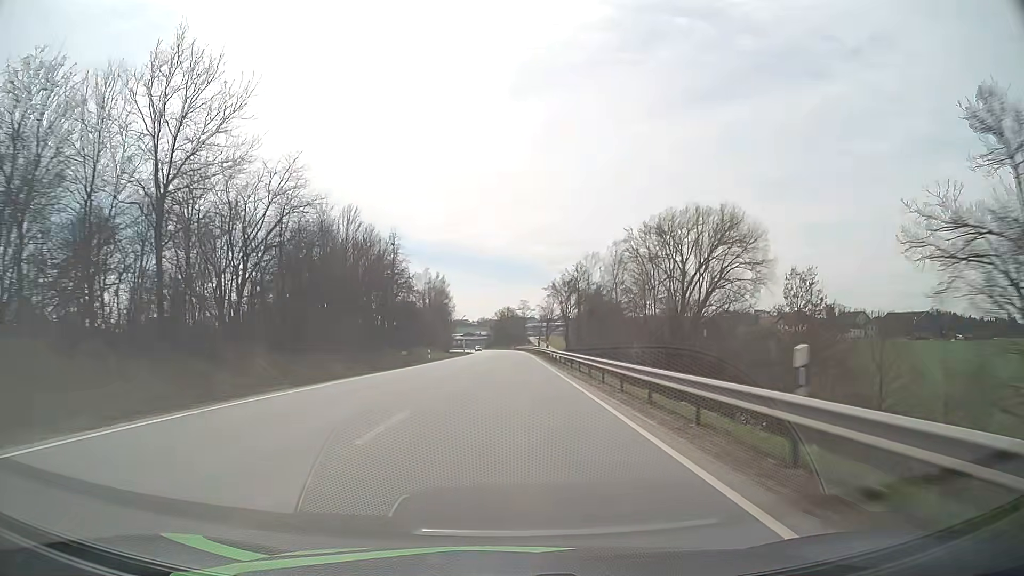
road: primary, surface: asphalt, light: Day
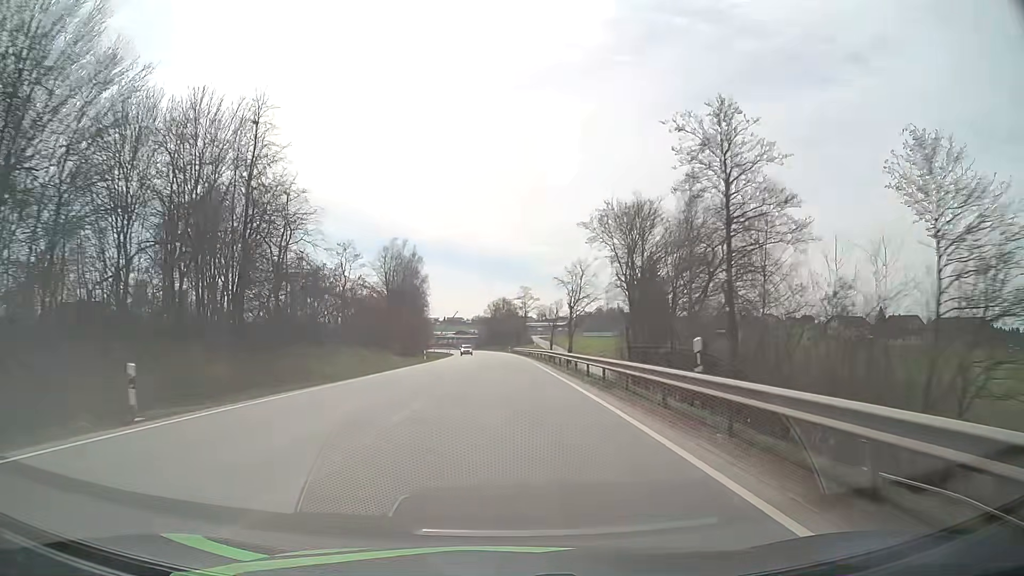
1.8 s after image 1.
(+0.3, +45.9) m; 0°
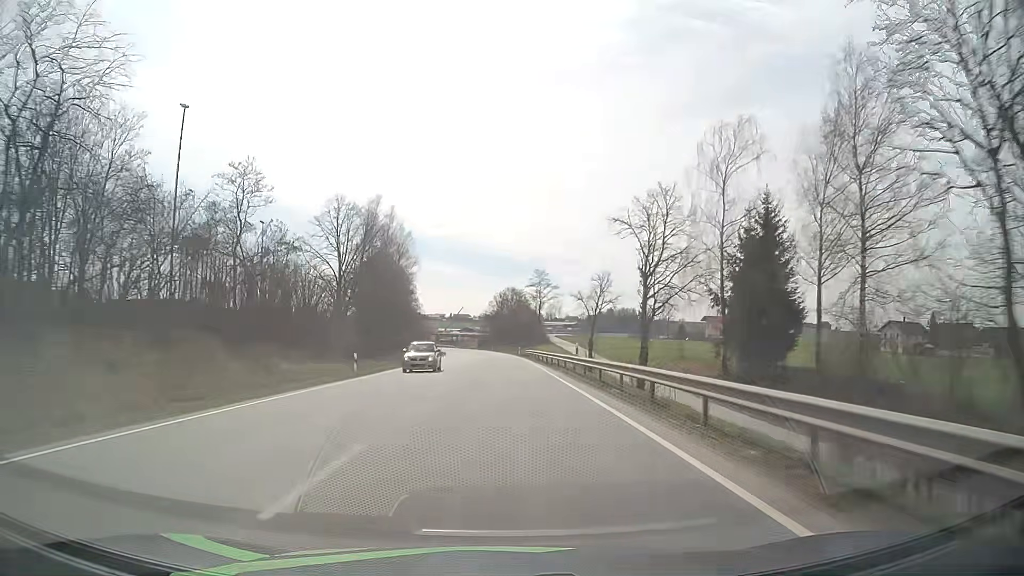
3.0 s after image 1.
(-0.2, +30.7) m; -1°
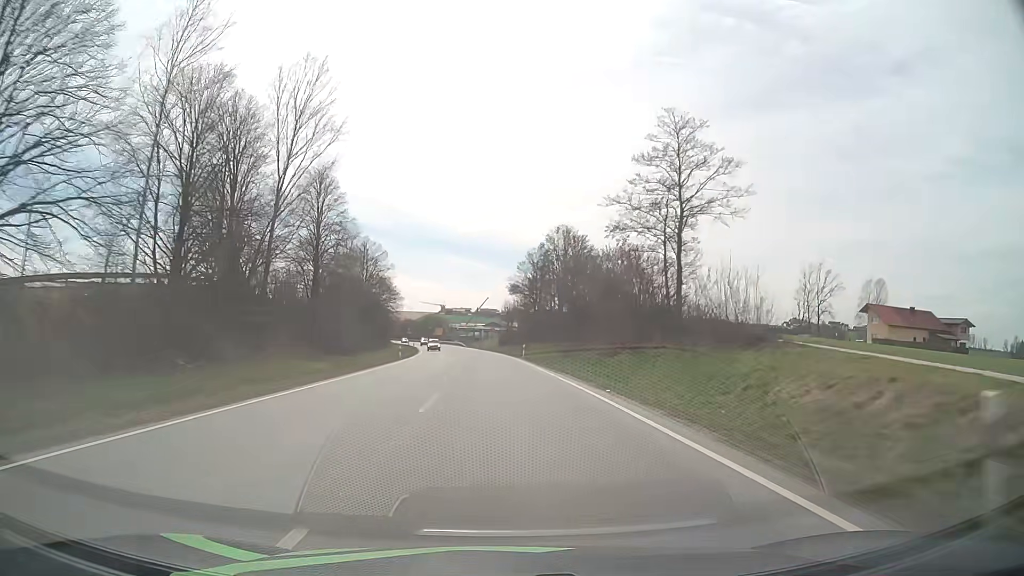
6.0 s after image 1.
(-1.9, +77.2) m; -3°
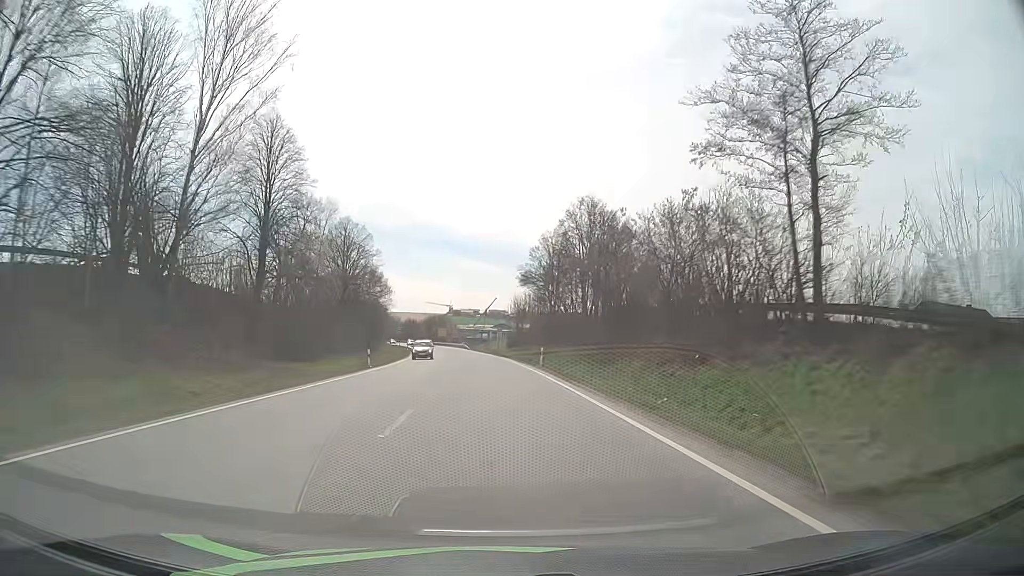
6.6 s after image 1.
(-0.1, +15.5) m; -1°
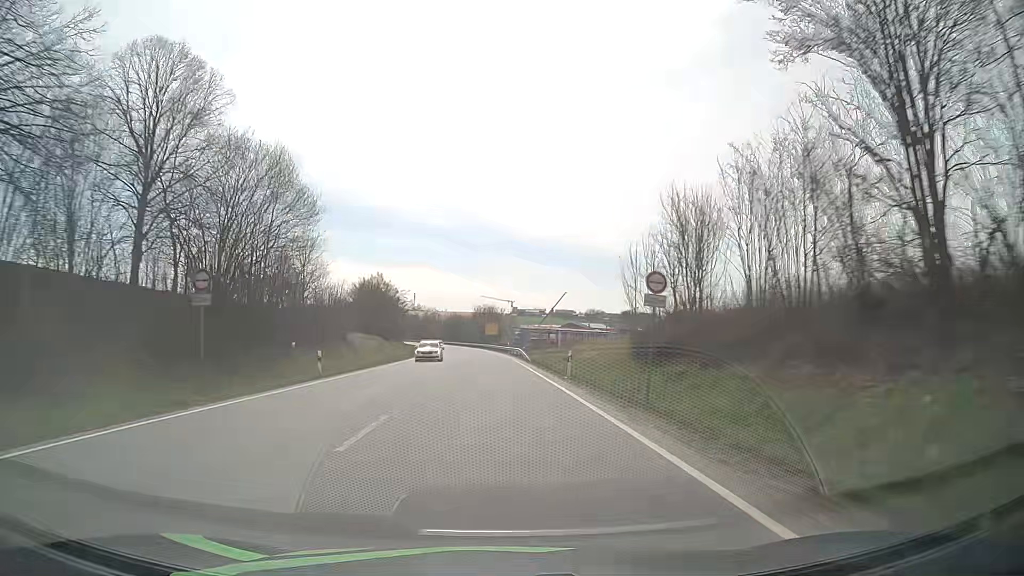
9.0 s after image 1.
(-2.8, +62.2) m; -5°
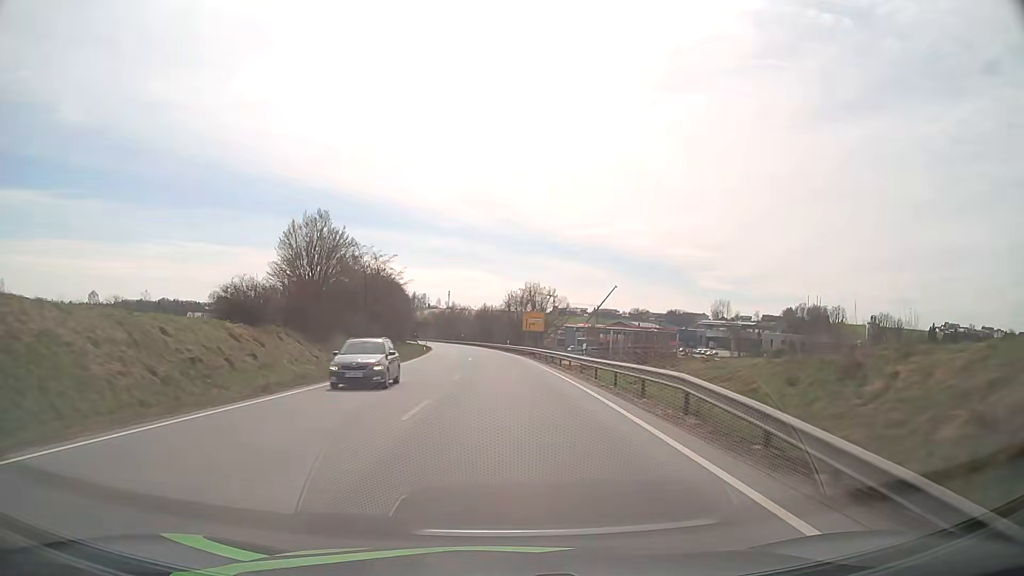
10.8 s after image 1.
(-1.4, +46.9) m; -3°
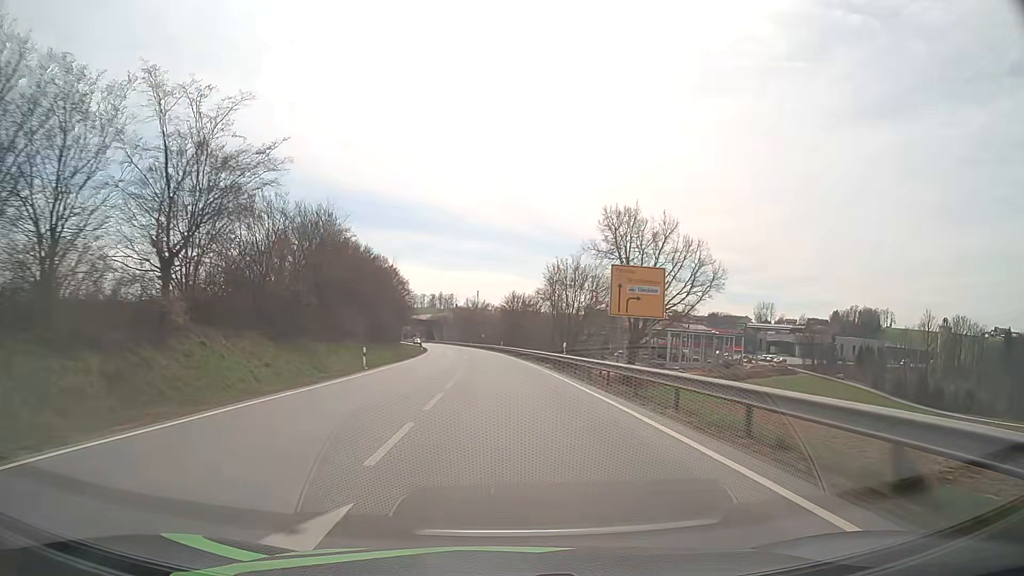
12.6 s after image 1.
(-1.0, +46.9) m; -3°
(0, +10) (0, +20) (0, +30) (-1, +40) (-1, +50) (-2, +60) (-2, +70) (-3, +80) (-4, +90) (-5, +100) m
